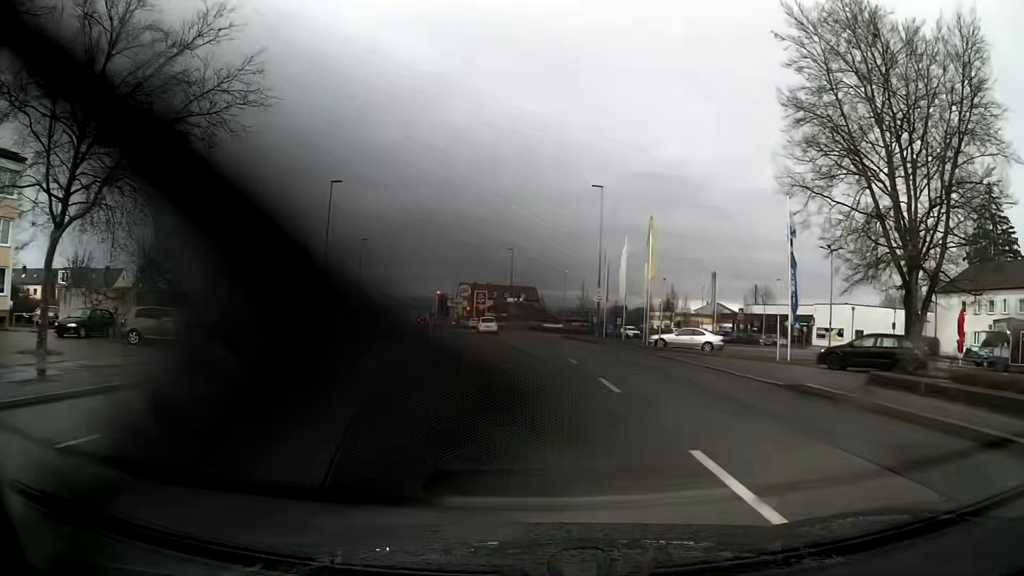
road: tertiary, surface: asphalt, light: Day
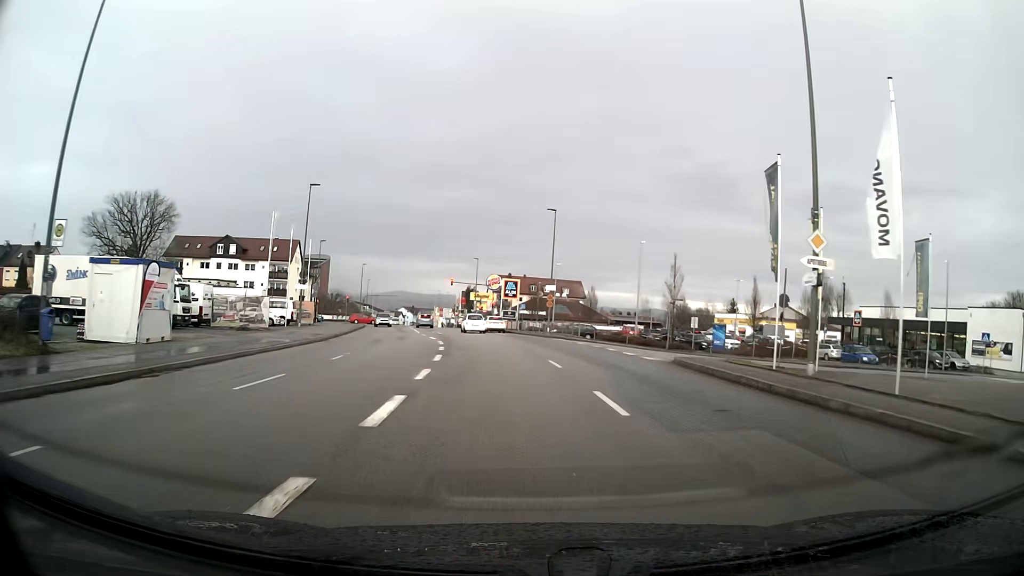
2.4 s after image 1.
(-0.8, +30.5) m; -4°
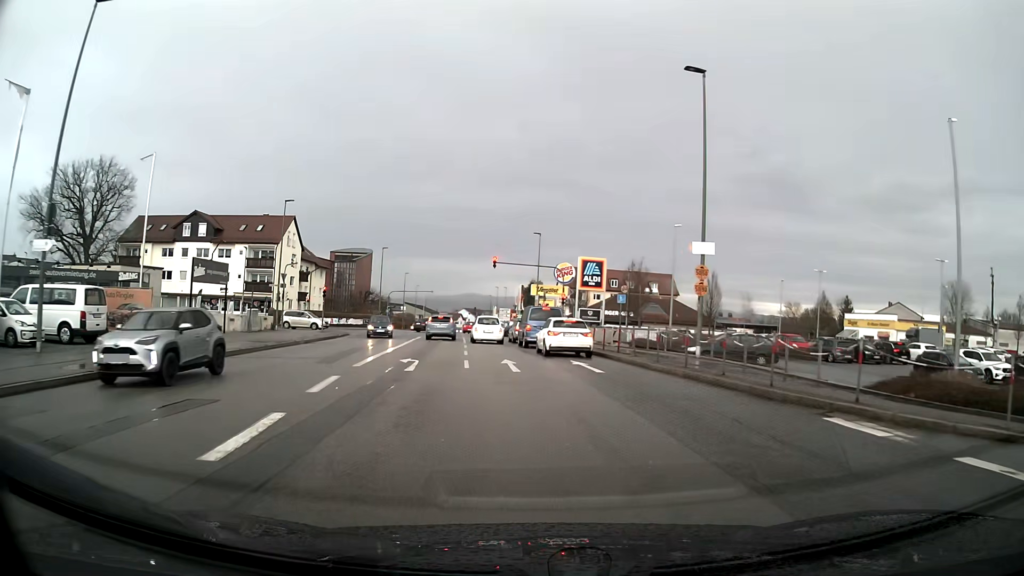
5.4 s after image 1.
(-1.6, +32.1) m; -6°
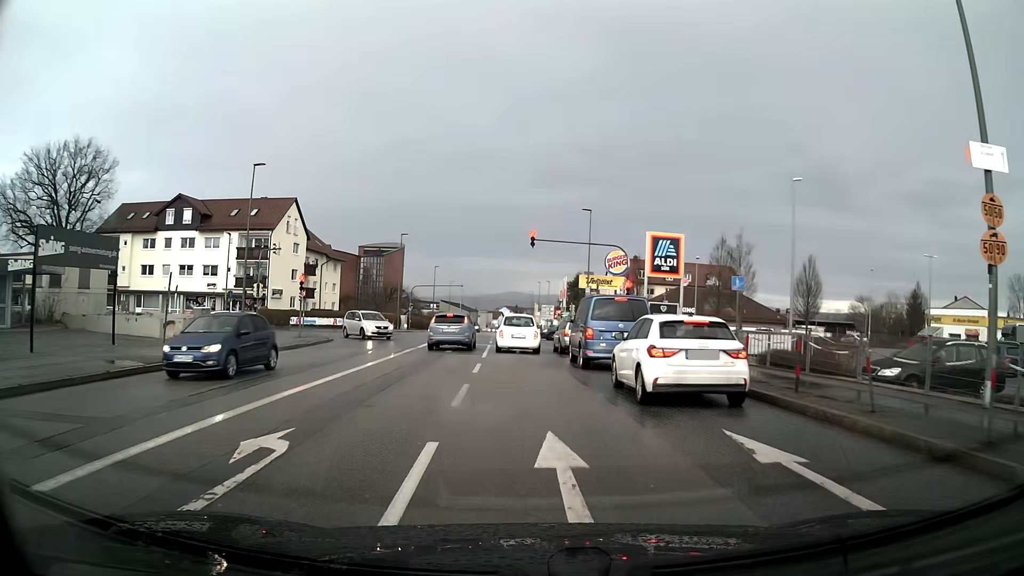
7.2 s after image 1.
(-0.4, +13.4) m; -3°
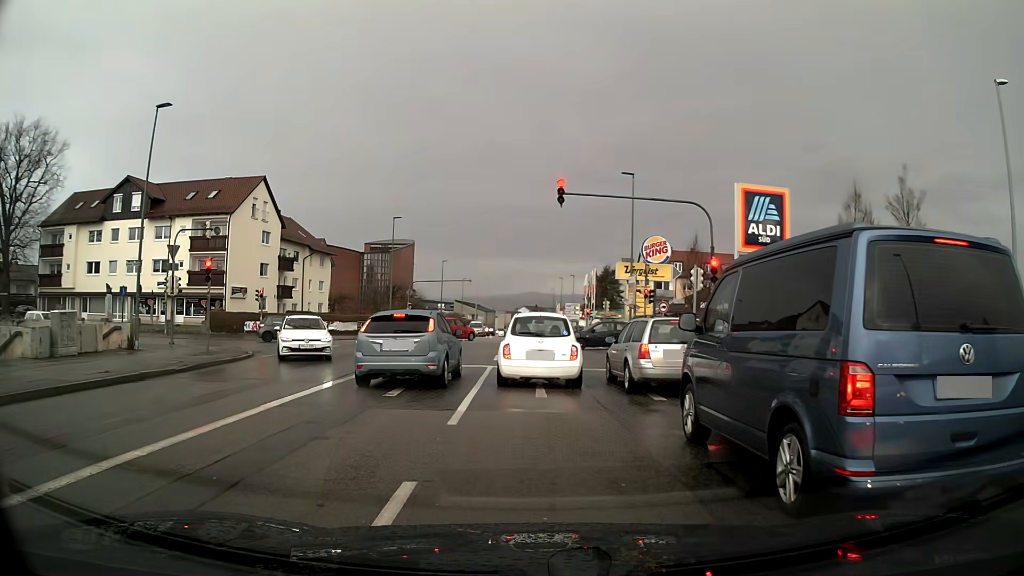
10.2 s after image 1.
(-0.2, +13.3) m; -1°
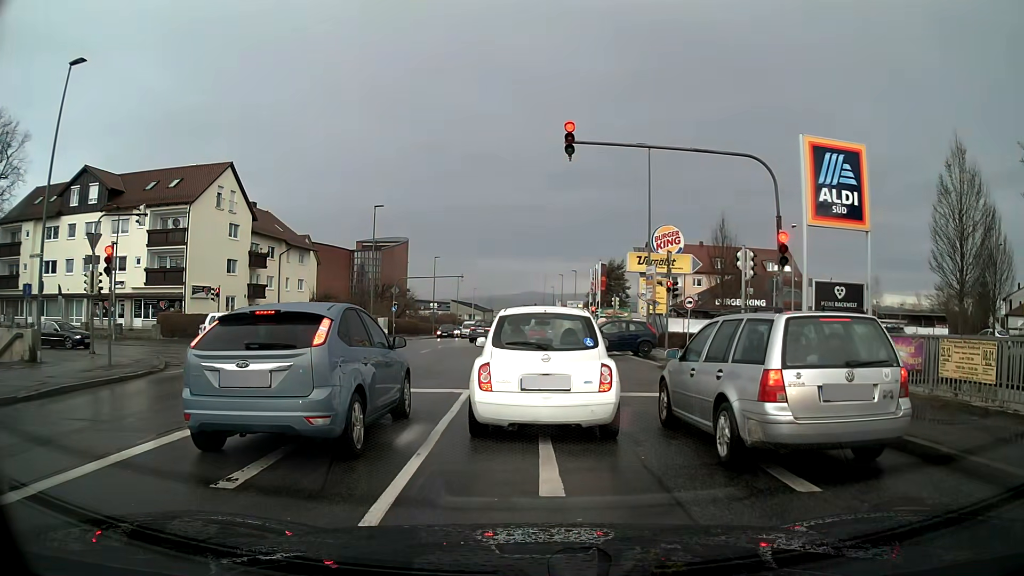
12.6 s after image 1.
(0.0, +6.4) m; +1°
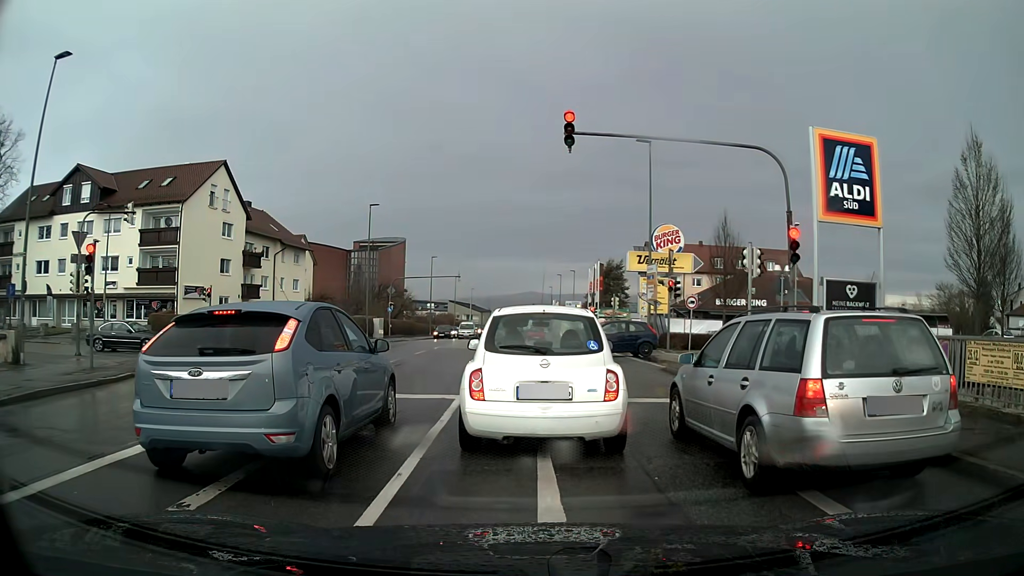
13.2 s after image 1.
(0.0, +0.8) m; 0°
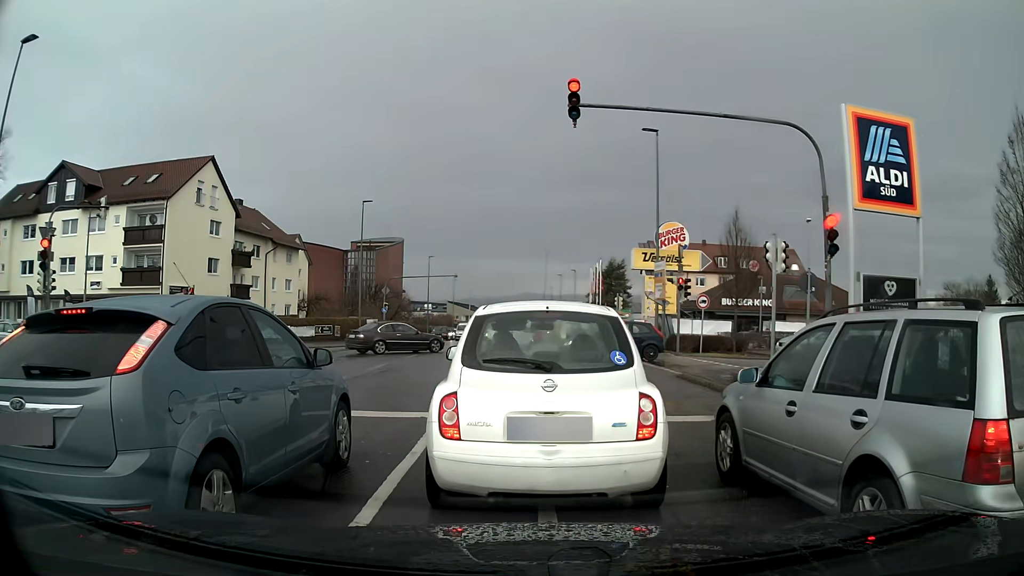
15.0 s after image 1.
(0.0, +2.1) m; 0°
(0, +10) (-1, +20) (-1, +30) (-1, +40) (-2, +50) (-2, +60) (-2, +70) (-2, +80) (-3, +90) (-3, +100) m
